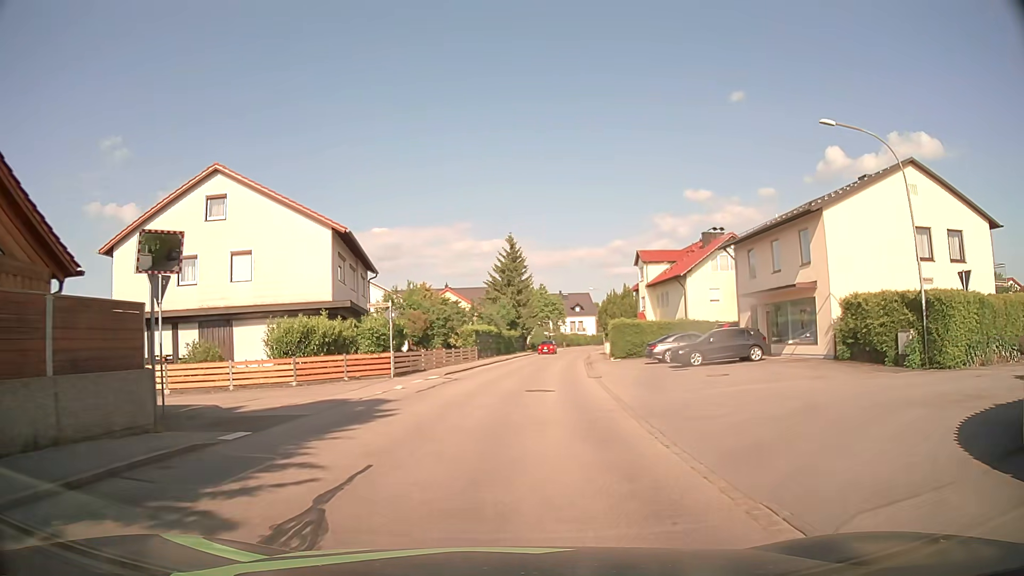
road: residential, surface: asphalt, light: Day
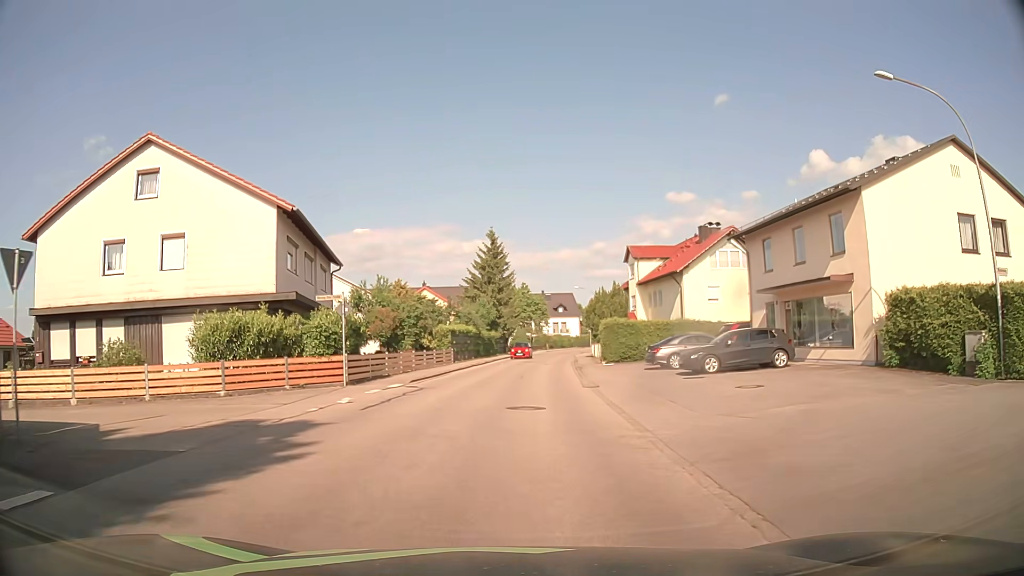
(+0.1, +4.6) m; +2°
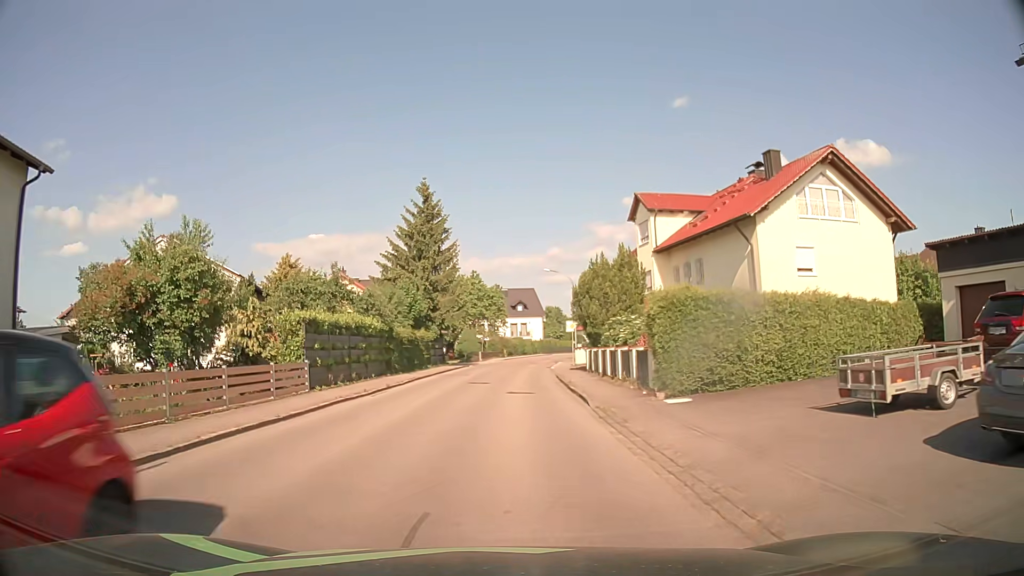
(+0.7, +23.4) m; +3°
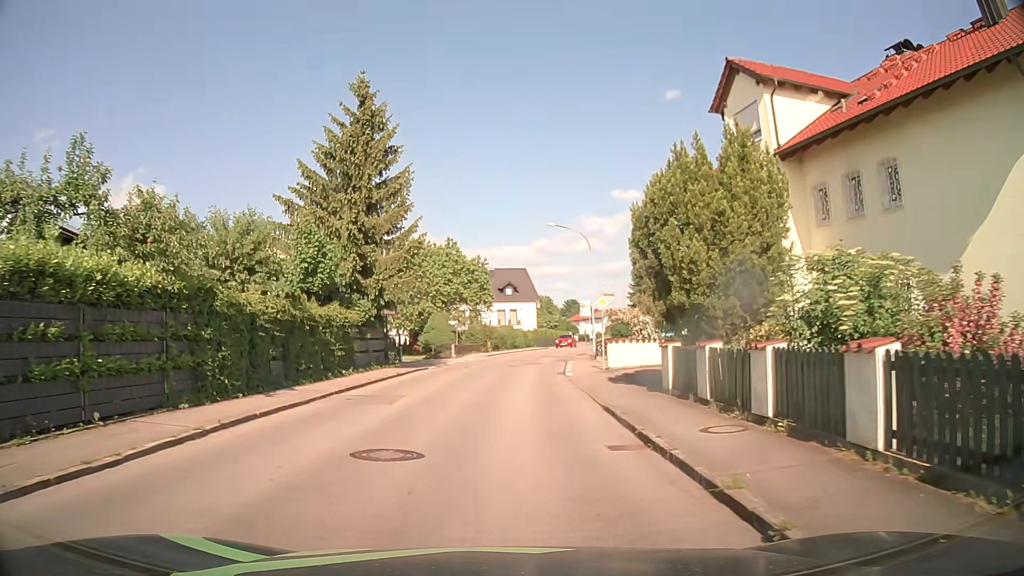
(+0.1, +18.9) m; +1°
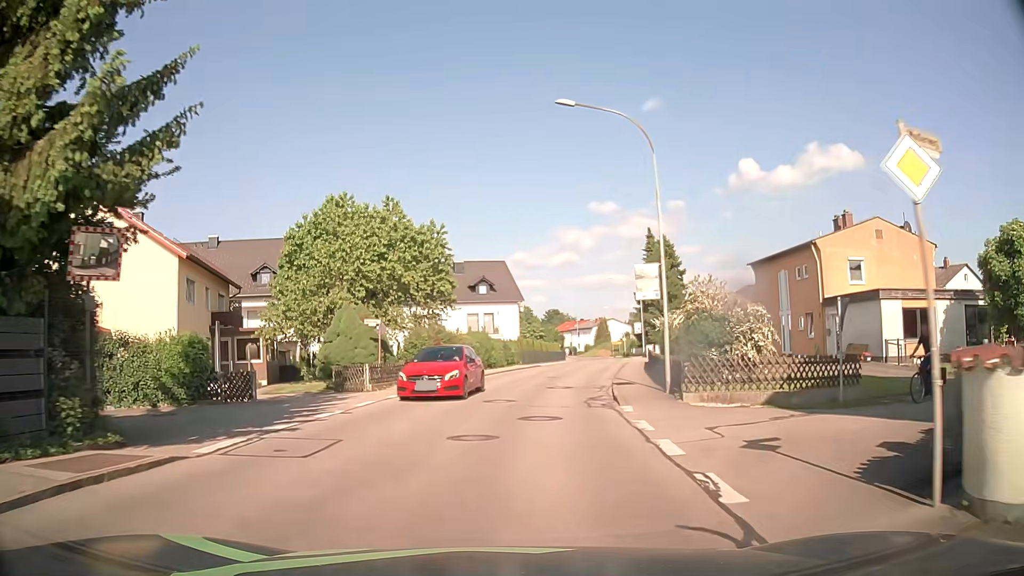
(+0.5, +22.1) m; +2°
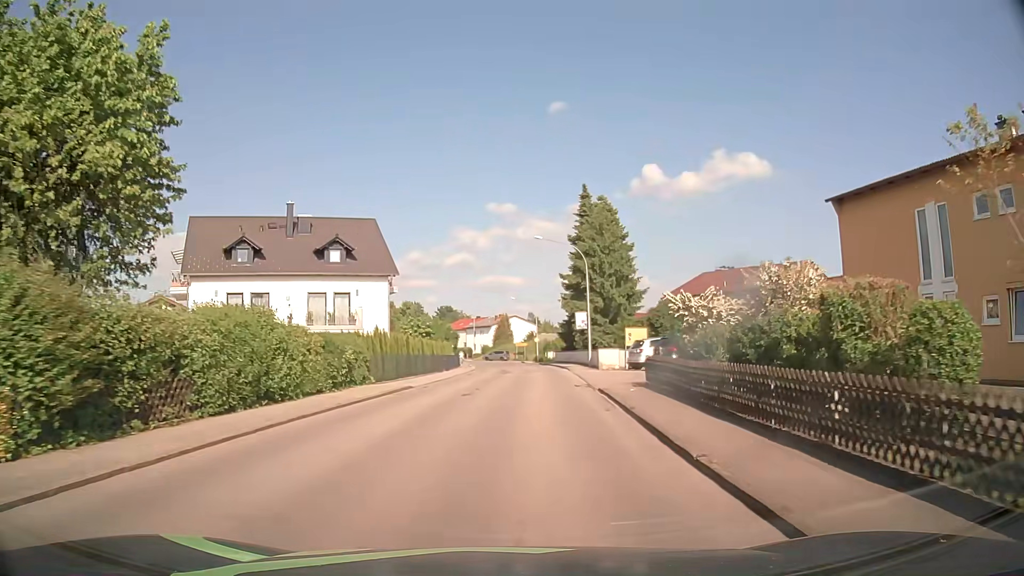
(+2.0, +24.2) m; +10°
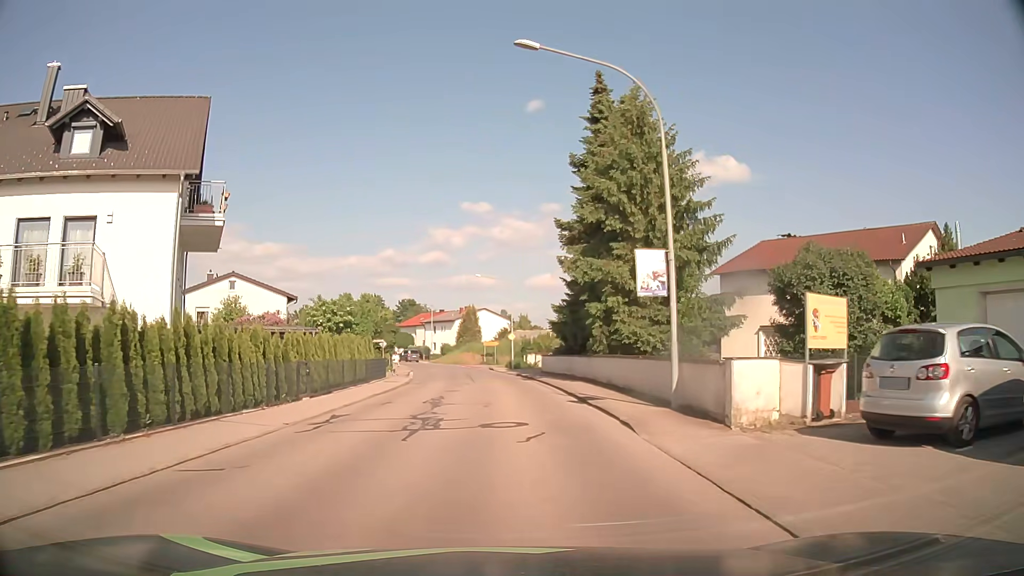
(+1.0, +25.3) m; +2°
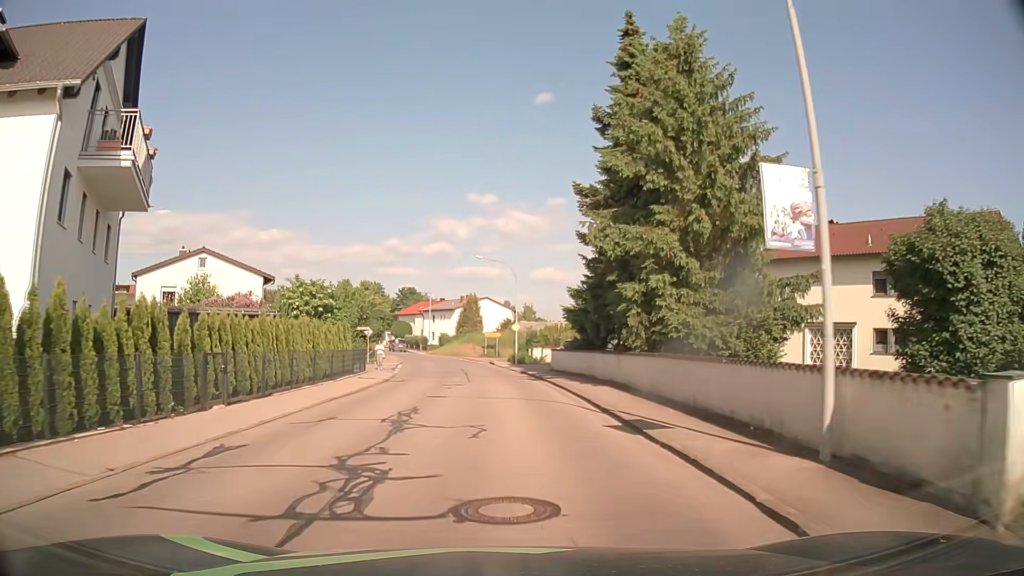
(0.0, +6.4) m; 0°
(0, +10) (0, +20) (-1, +30) (-2, +40) (-3, +50) (-5, +60) (-7, +69) (-9, +79) (-12, +89) (-15, +98) m
